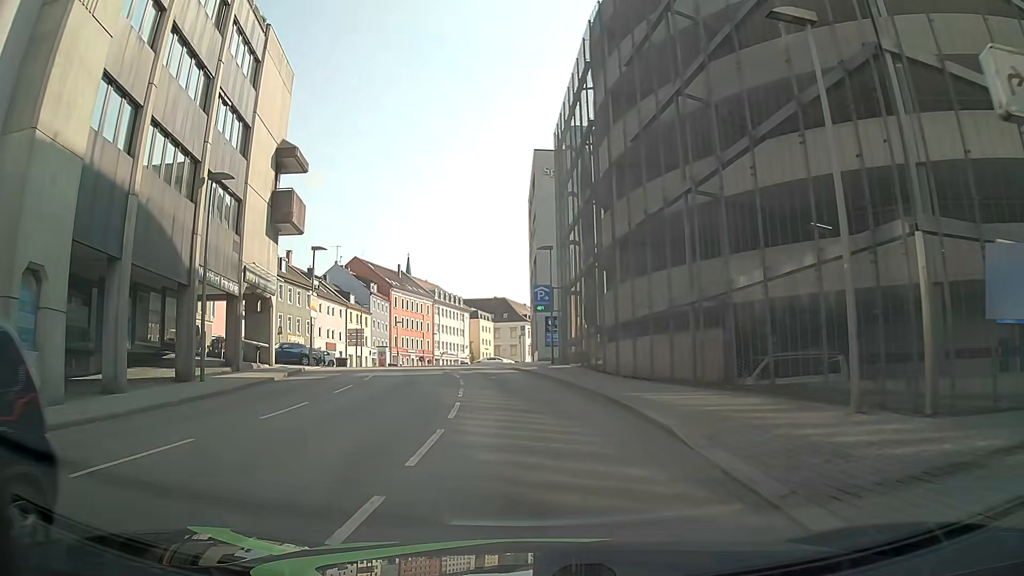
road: tertiary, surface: asphalt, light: Day
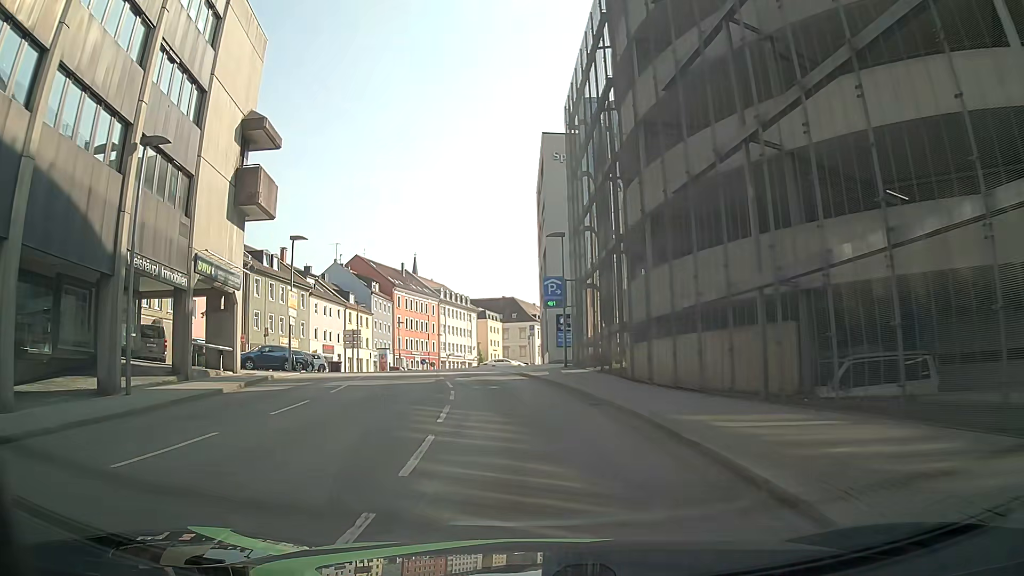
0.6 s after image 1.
(+0.1, +4.9) m; 0°
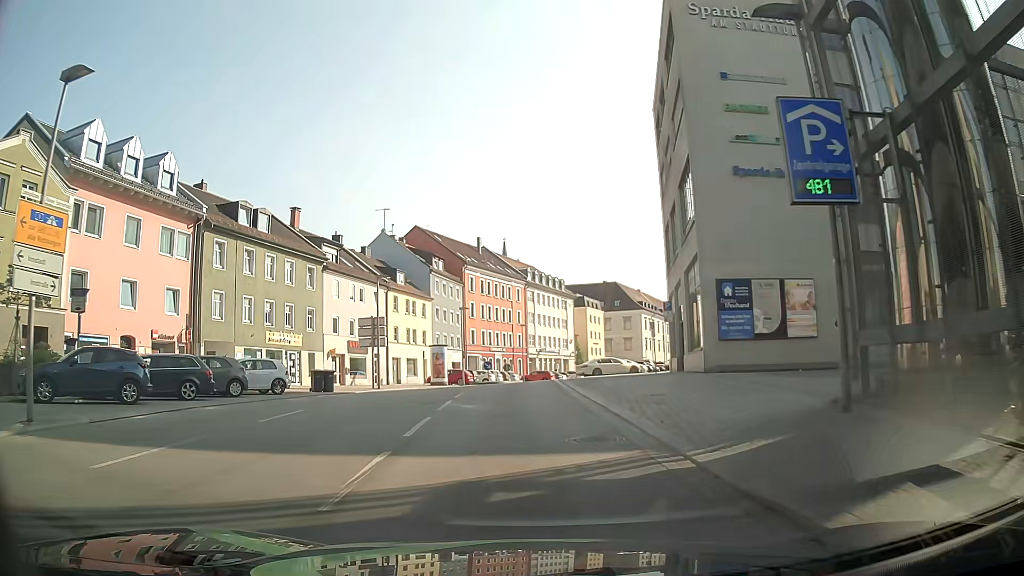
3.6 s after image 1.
(-1.5, +23.8) m; -5°
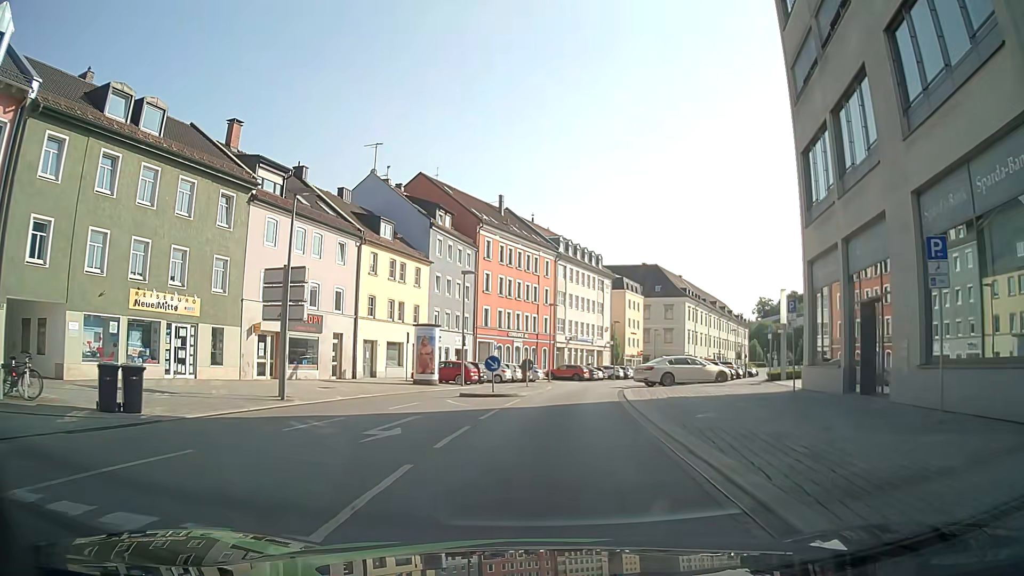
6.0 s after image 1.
(-1.2, +18.6) m; -5°
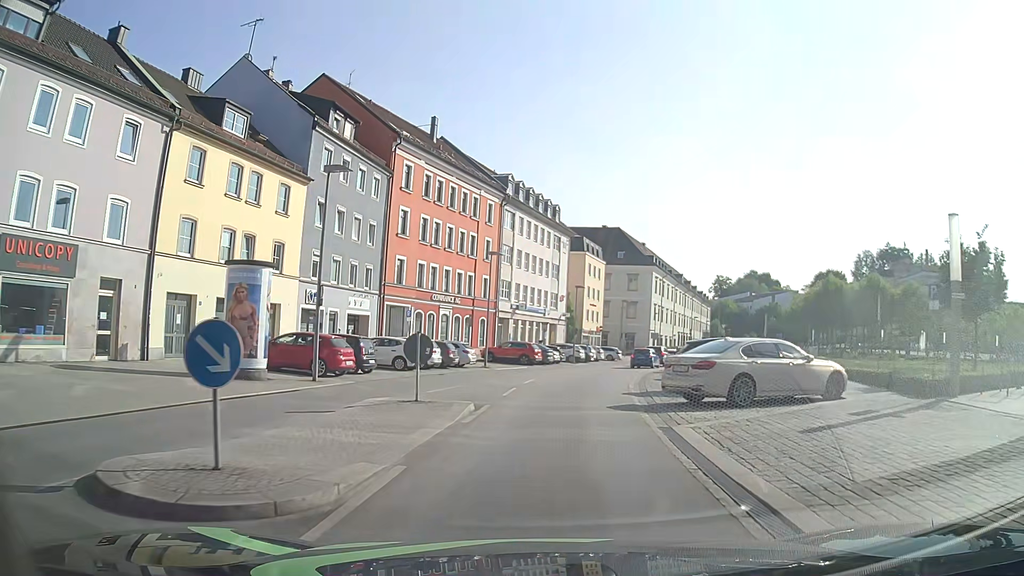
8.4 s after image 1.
(+1.1, +18.7) m; +8°
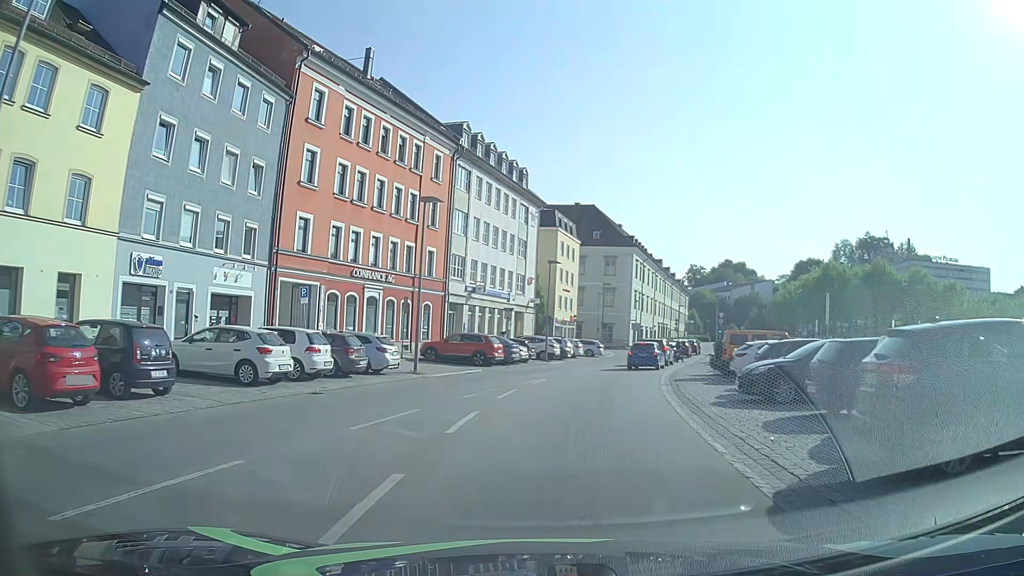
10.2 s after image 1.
(-0.2, +13.4) m; 0°
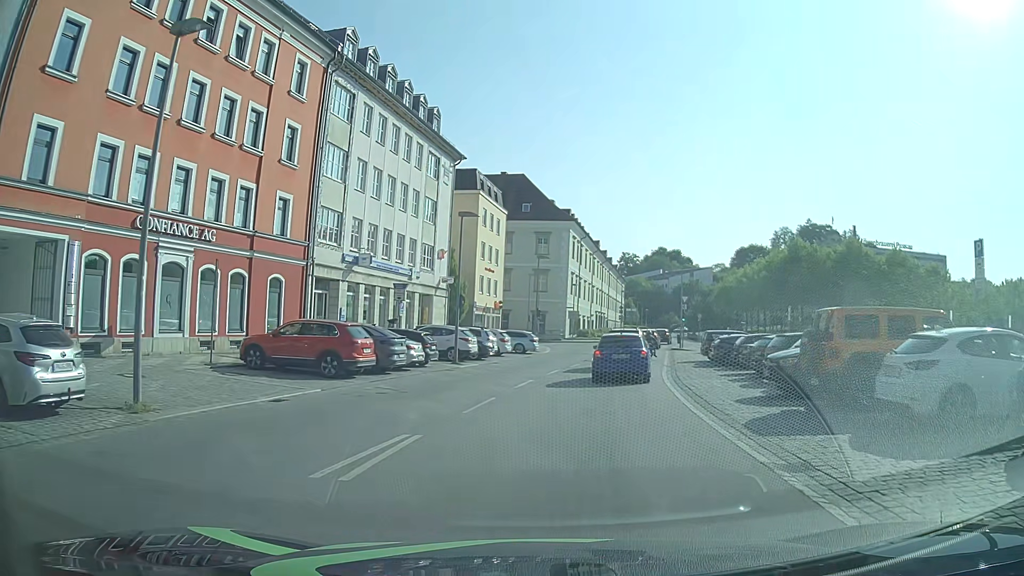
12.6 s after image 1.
(+0.7, +14.9) m; +5°
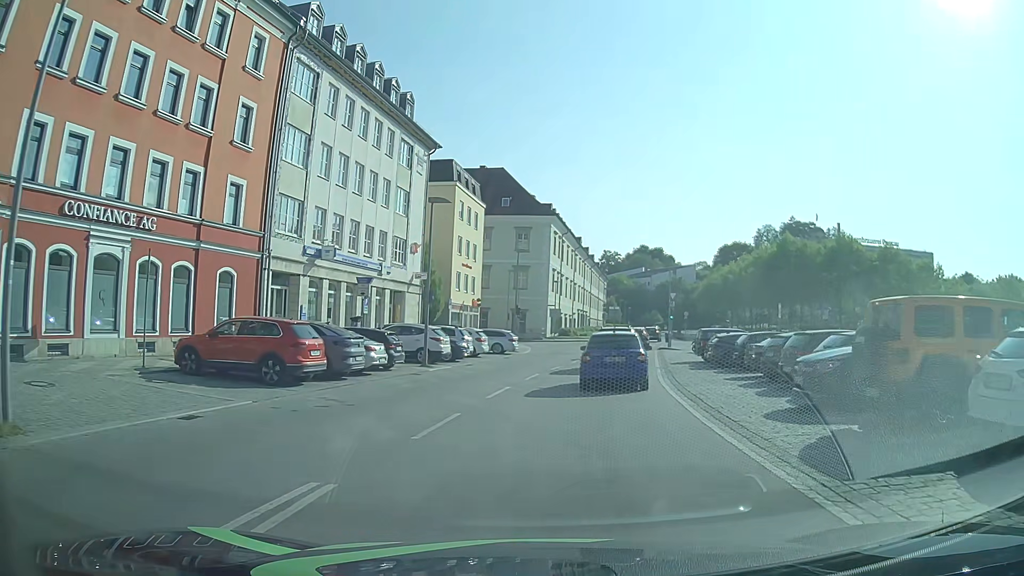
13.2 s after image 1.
(+0.1, +3.0) m; +2°
(+1, +10) (+2, +20) (+4, +30) (+5, +40) (+7, +49) (+9, +59) (+11, +69) (+14, +79) (+16, +88) (+18, +98) m
